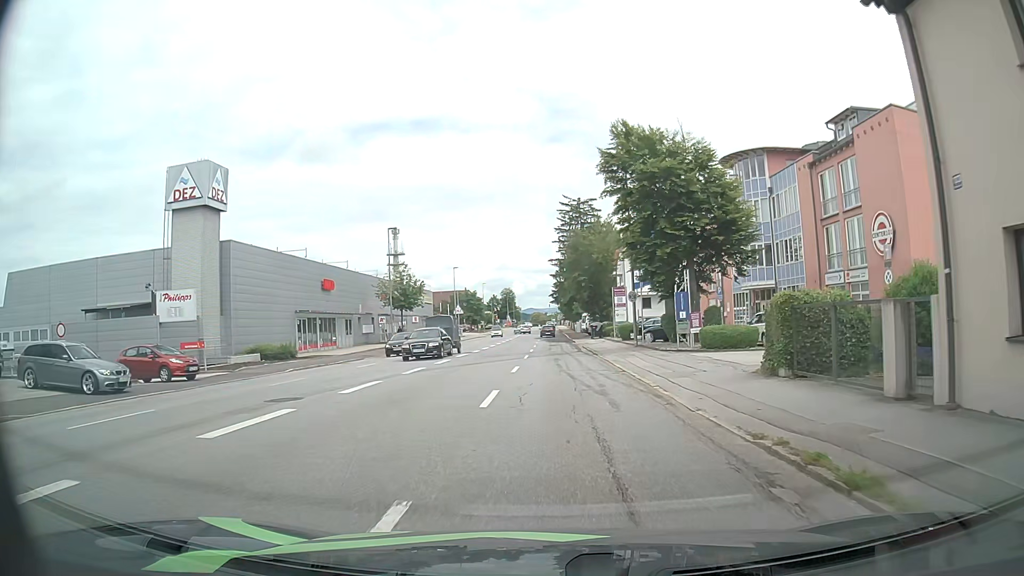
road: tertiary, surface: asphalt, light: Day
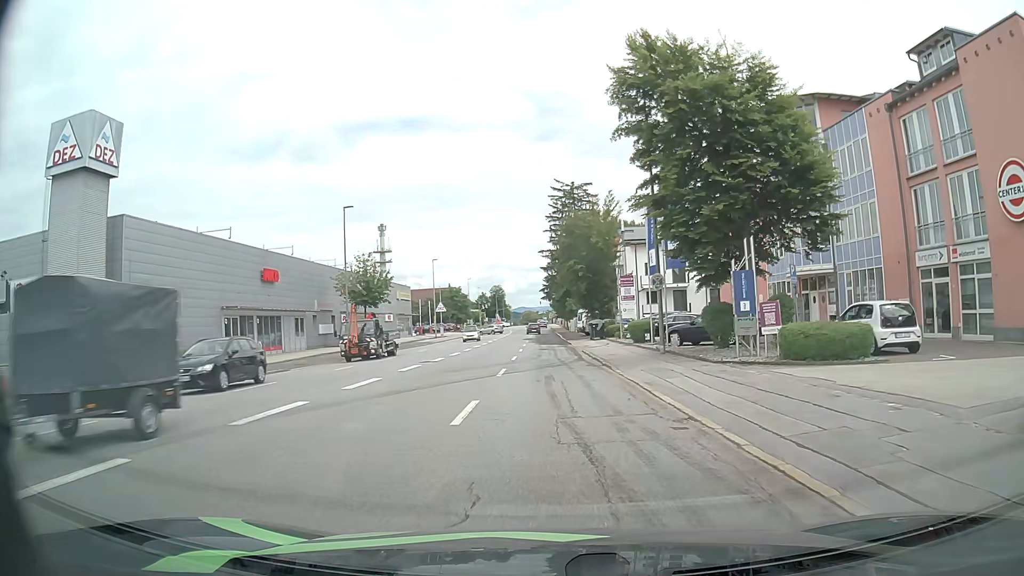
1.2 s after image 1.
(0.0, +10.8) m; +1°
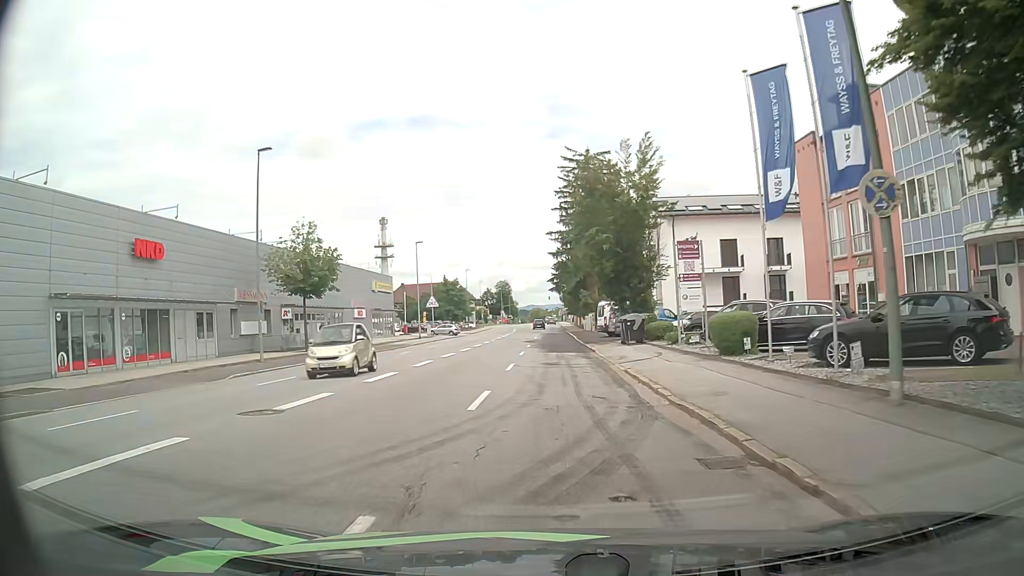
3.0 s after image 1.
(-0.1, +16.7) m; 0°
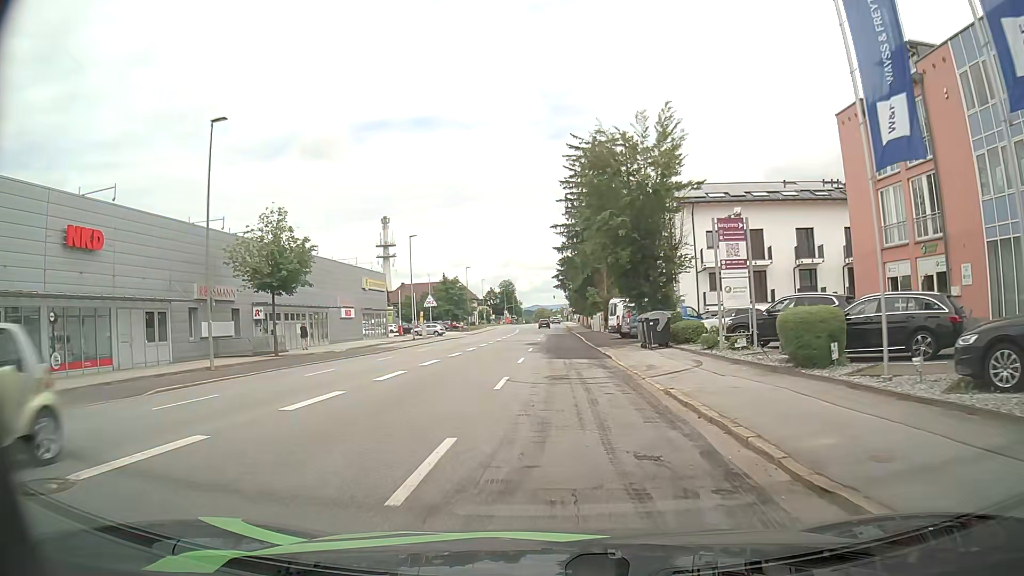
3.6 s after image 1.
(-0.1, +5.7) m; -1°
(0, +10) (0, +20) (0, +30) (0, +40) (0, +50) (0, +60) (+1, +70) (+1, +80) (+1, +90) (+1, +100) m
